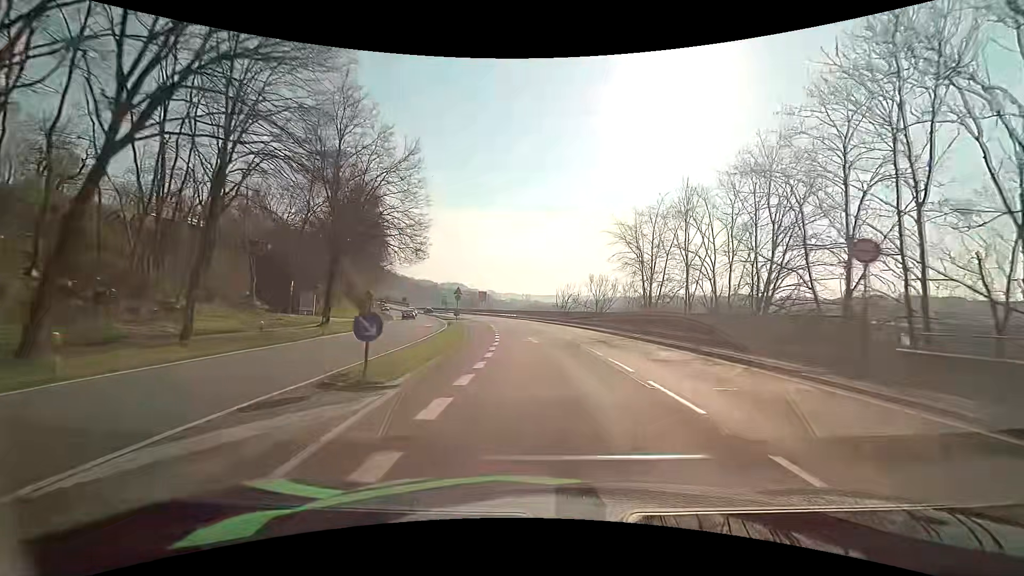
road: primary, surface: asphalt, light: Day
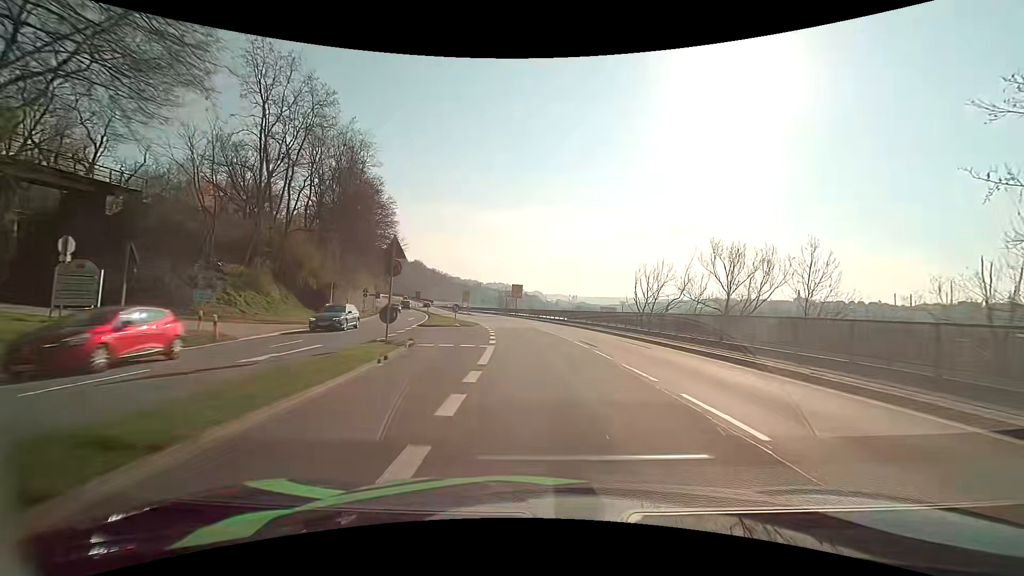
(-1.4, +32.6) m; -5°
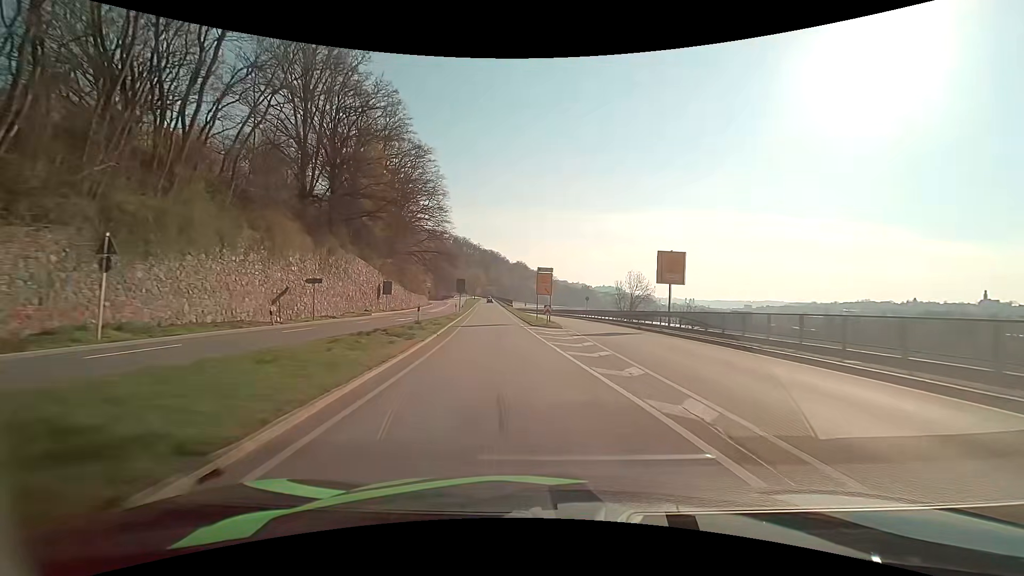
(-5.3, +53.7) m; -13°
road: primary_link
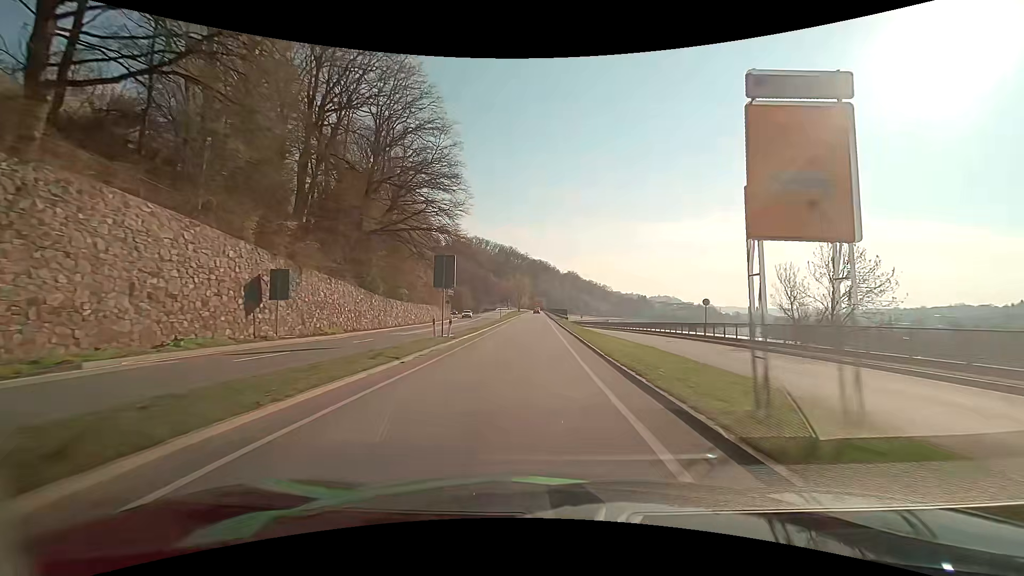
(-2.0, +33.6) m; -6°
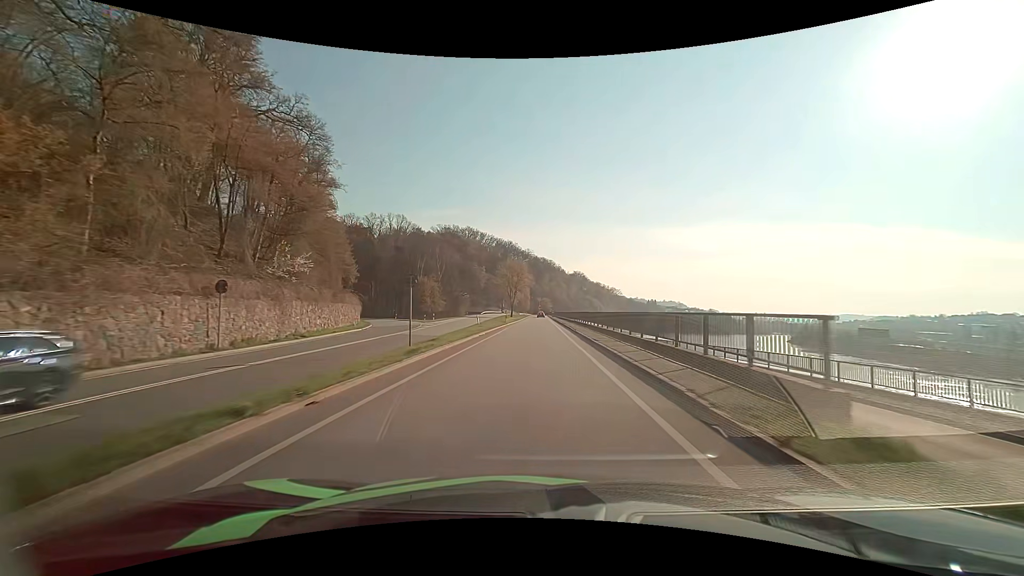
(-0.2, +56.9) m; 0°
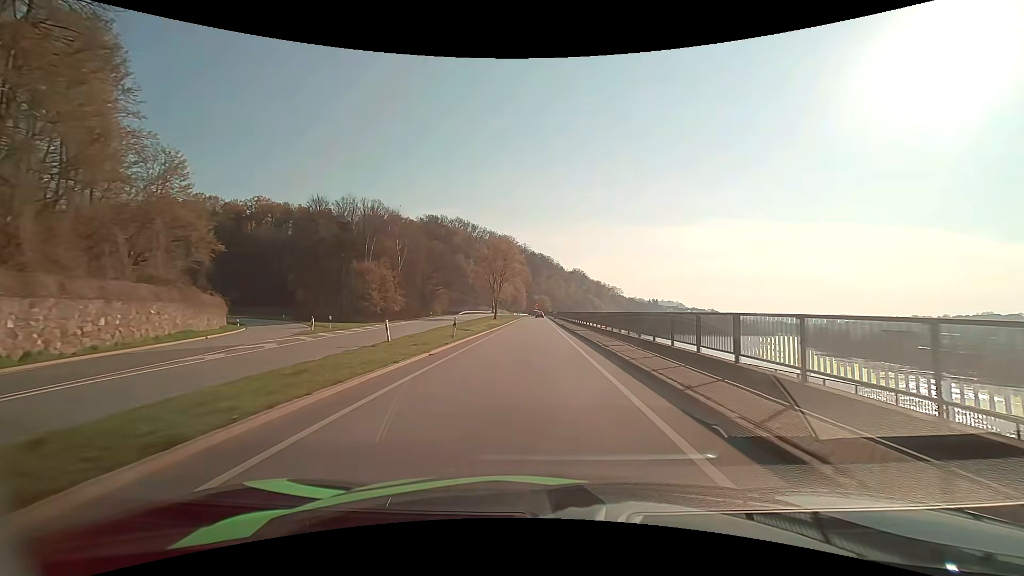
(+0.2, +32.0) m; +1°
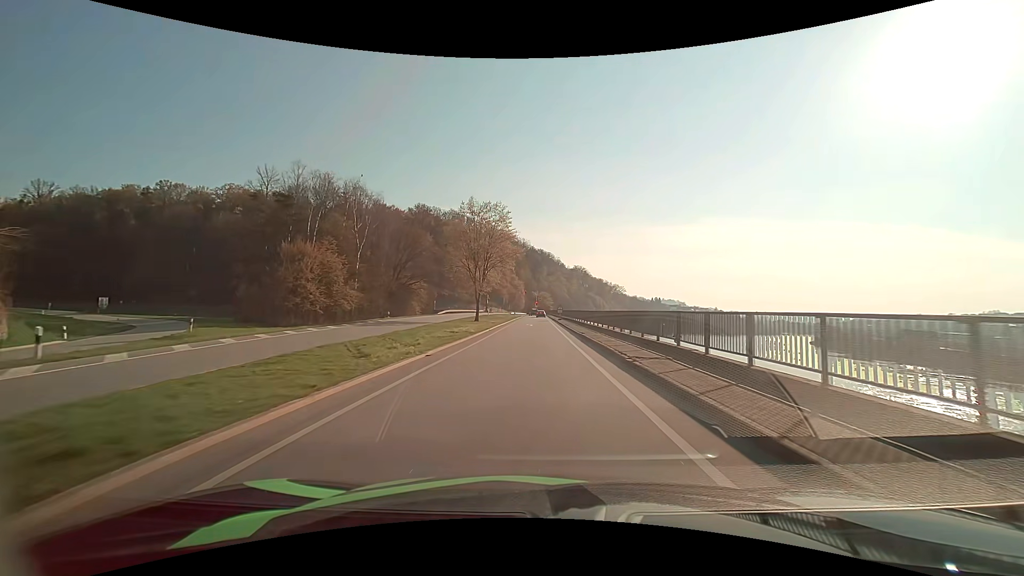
(0.0, +19.9) m; 0°
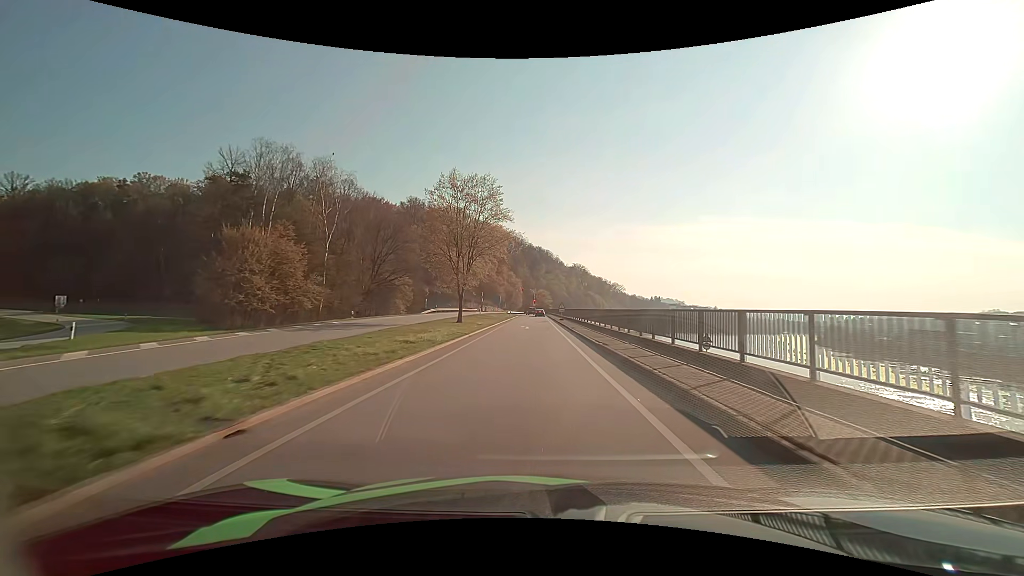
(0.0, +9.4) m; 0°
(0, +10) (0, +20) (0, +30) (0, +40) (0, +50) (0, +60) (0, +70) (0, +80) (0, +90) (0, +100) m
